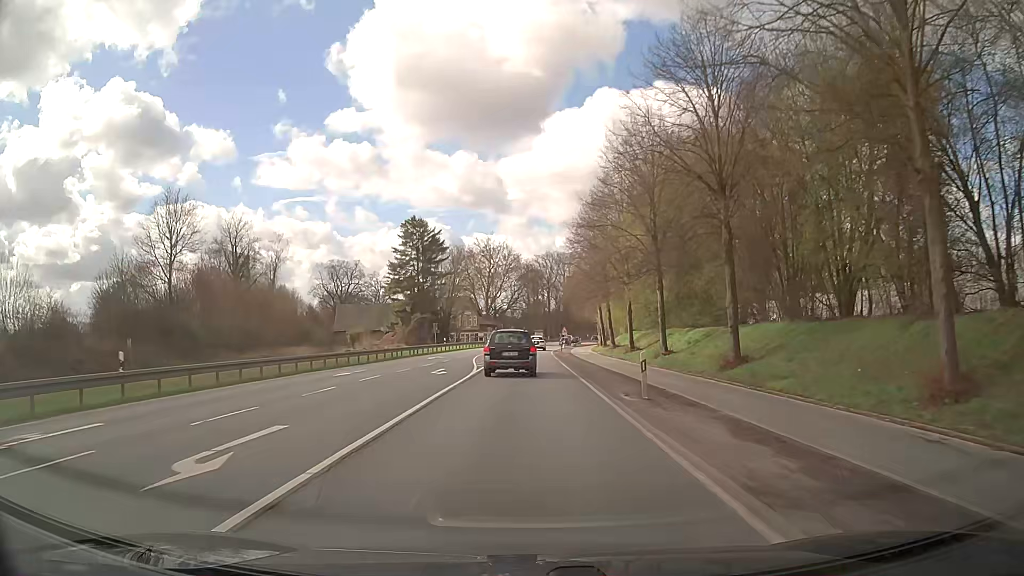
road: primary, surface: asphalt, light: Day
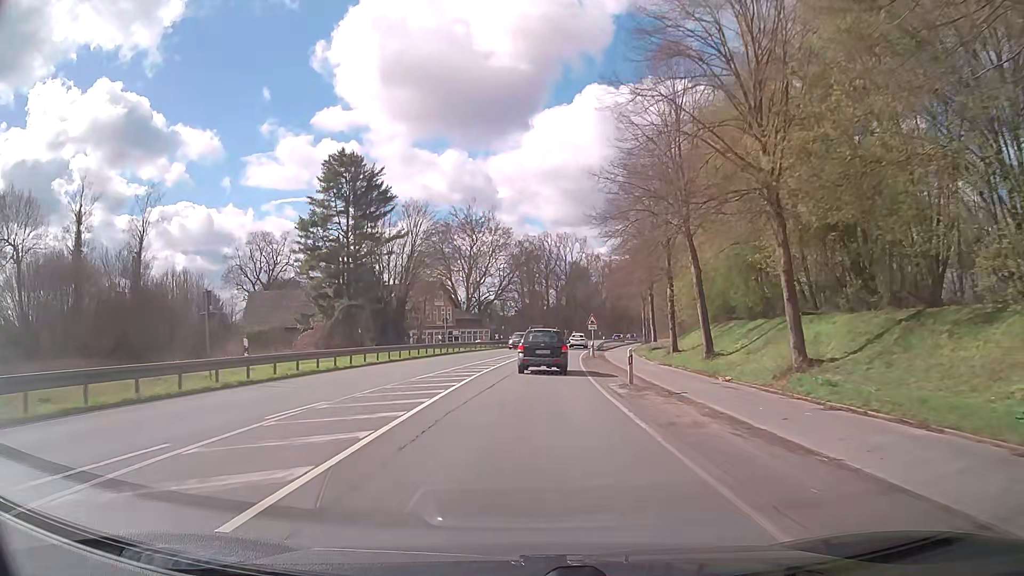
(-0.1, +48.1) m; 0°
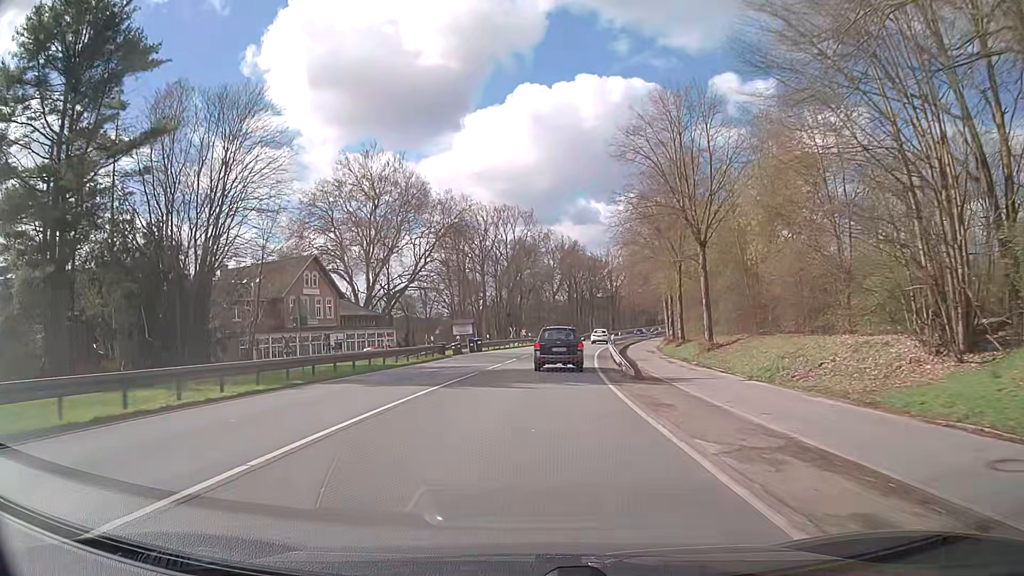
(+1.9, +47.9) m; +5°
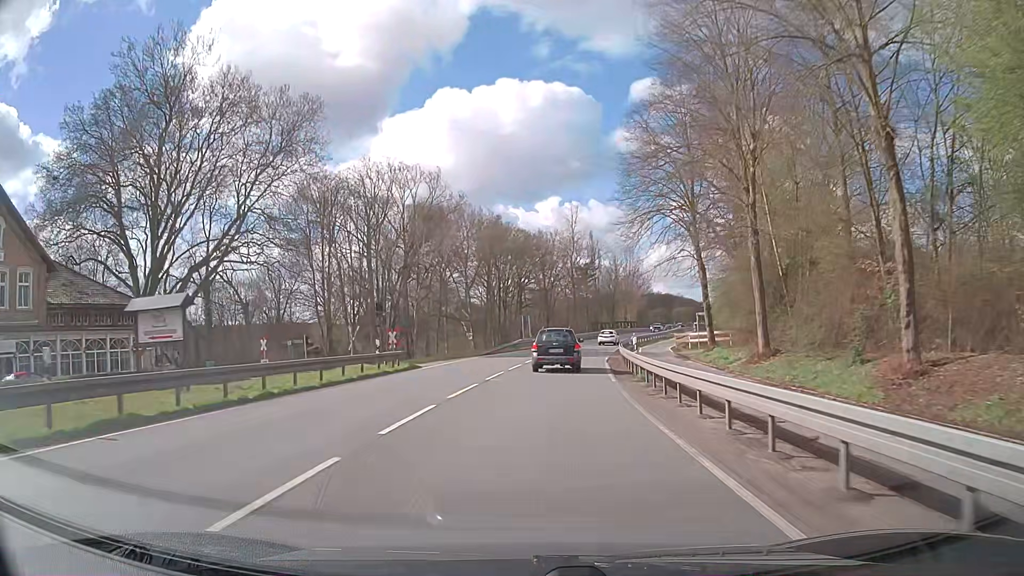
(+2.8, +46.3) m; +7°
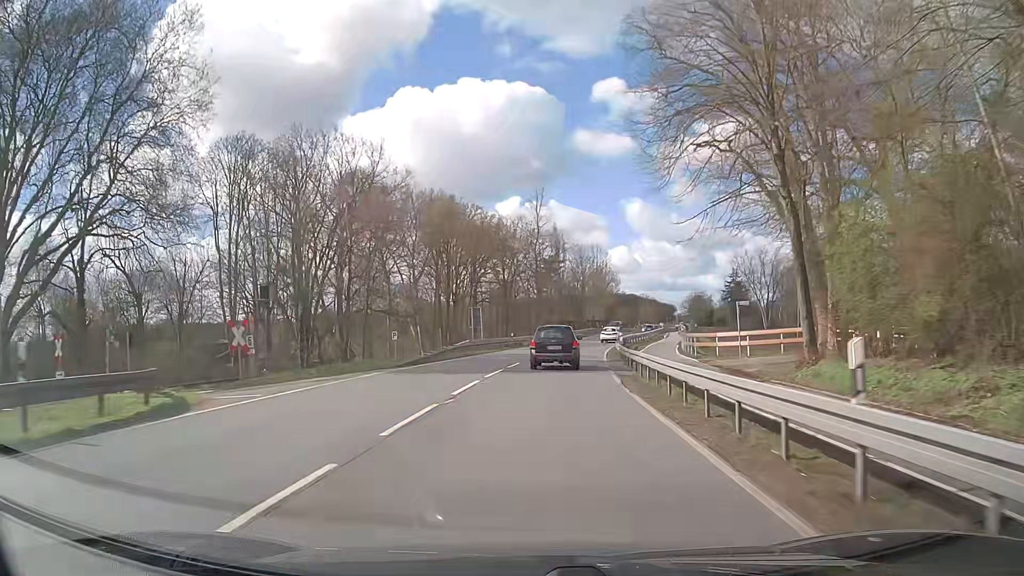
(+0.5, +18.5) m; +3°
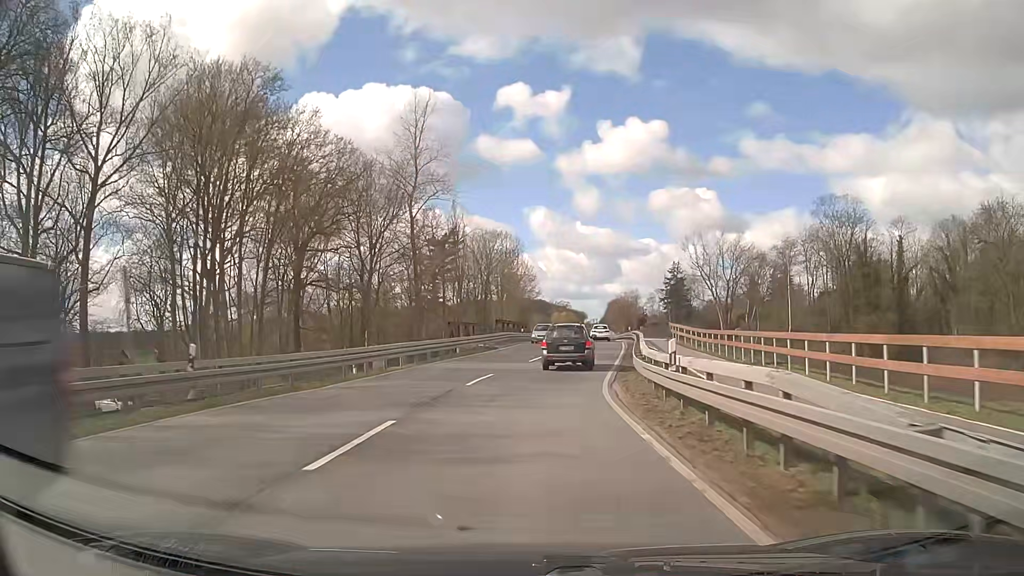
(+3.5, +45.7) m; +8°
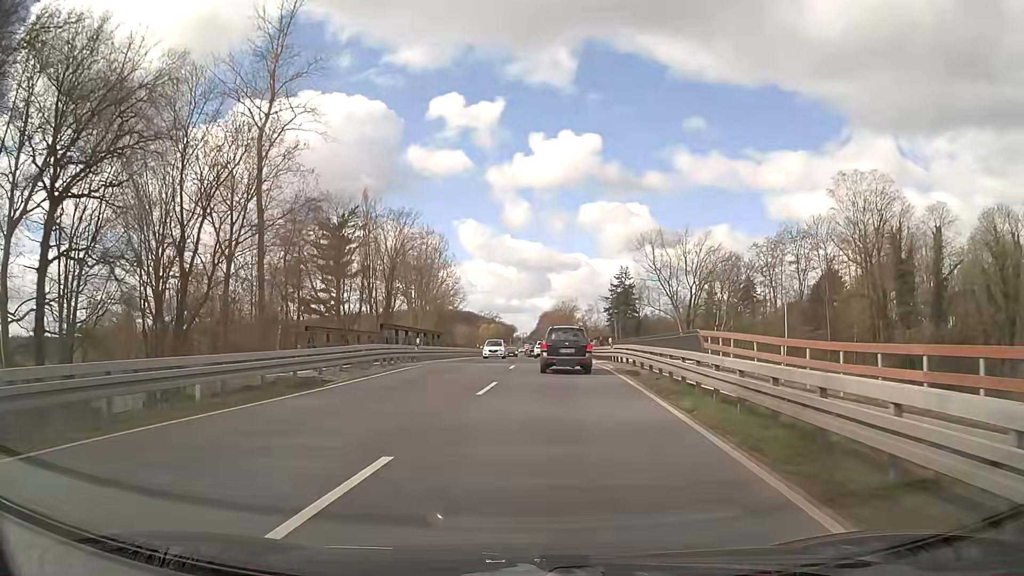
(+1.3, +26.7) m; +6°
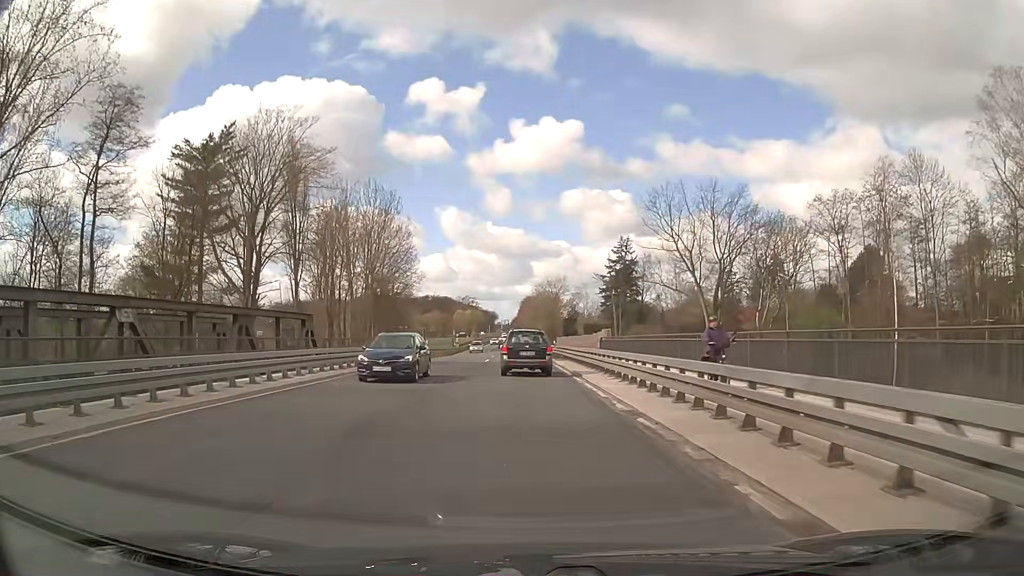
(+1.1, +33.8) m; +1°
(0, +10) (0, +20) (0, +30) (0, +40) (-1, +50) (-1, +60) (-2, +70) (-2, +80) (-3, +90) (-3, +100) m
